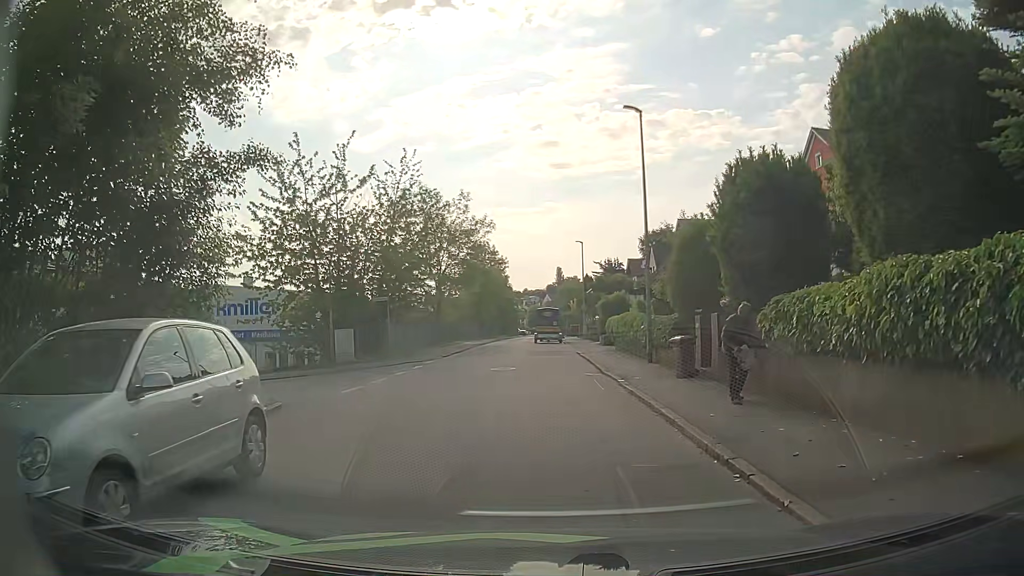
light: Day
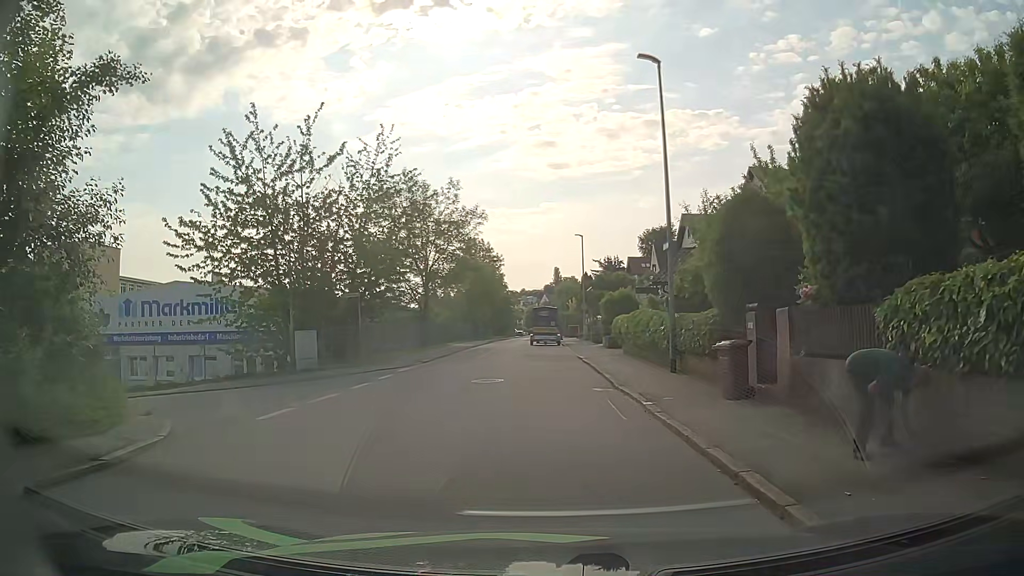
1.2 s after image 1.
(0.0, +4.4) m; +1°
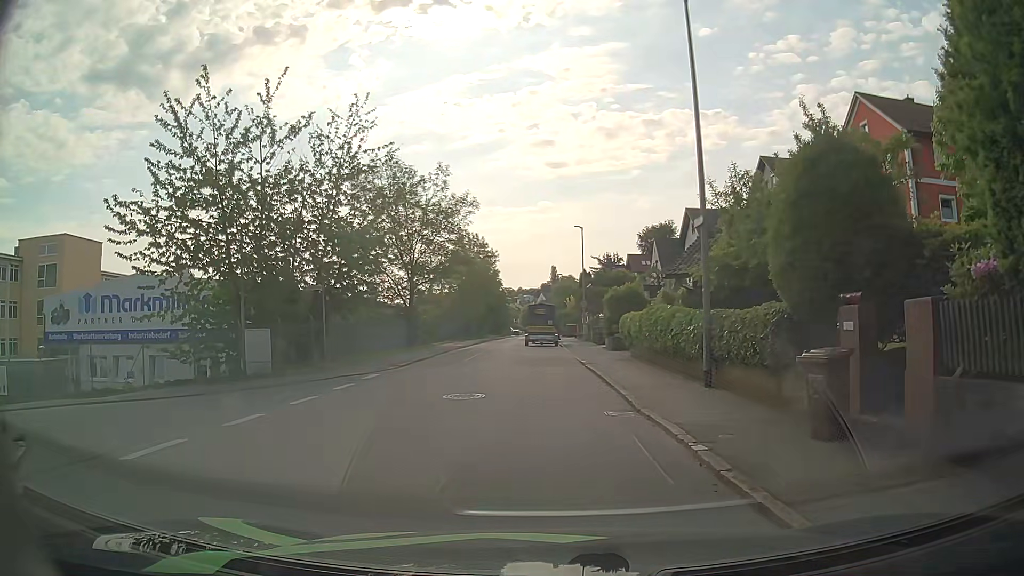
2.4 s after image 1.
(-0.1, +3.9) m; 0°
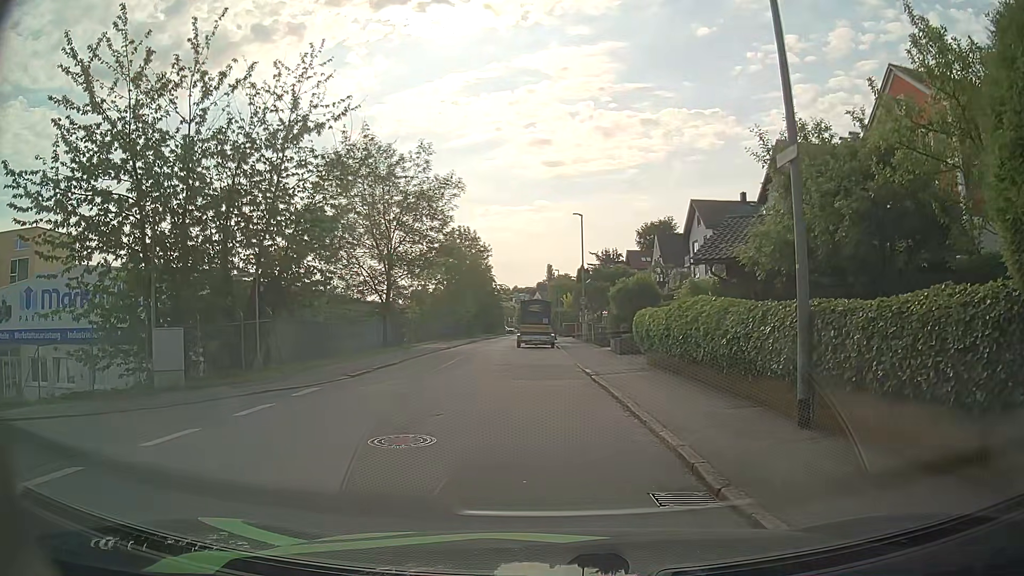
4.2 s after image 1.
(0.0, +5.1) m; +2°
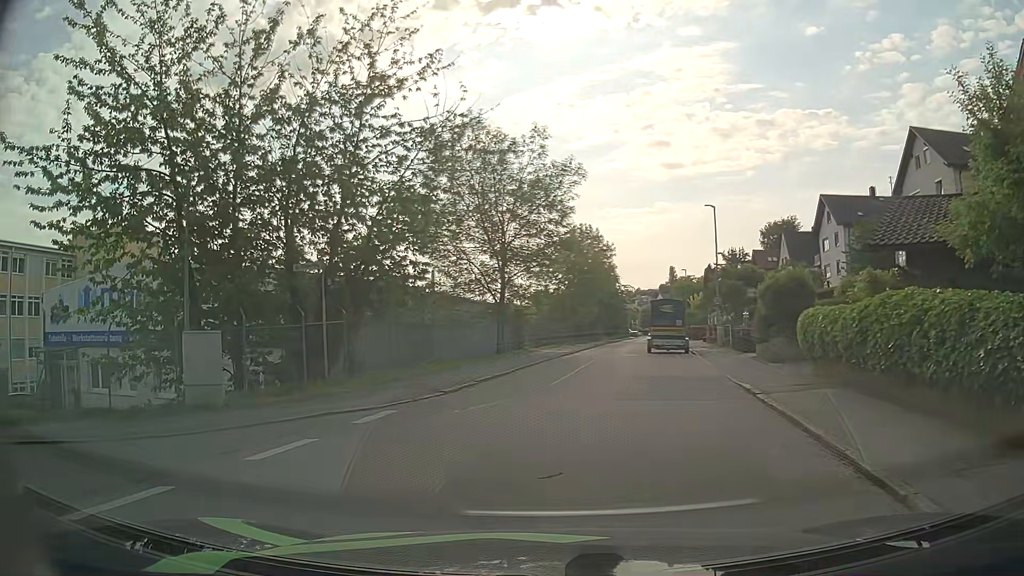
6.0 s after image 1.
(-0.3, +3.8) m; -10°
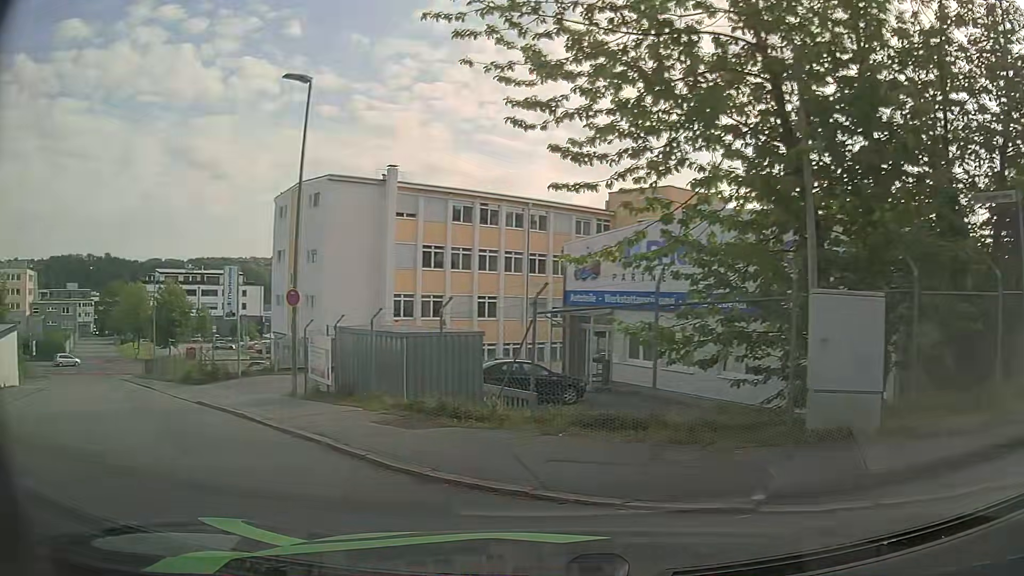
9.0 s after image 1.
(-2.5, +5.5) m; -47°
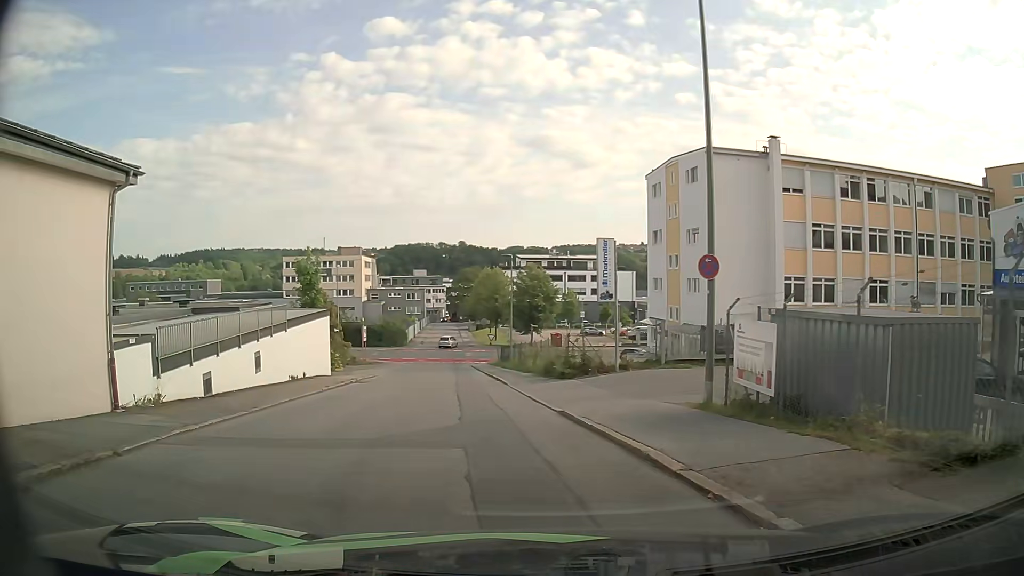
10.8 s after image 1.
(-1.7, +4.8) m; -33°
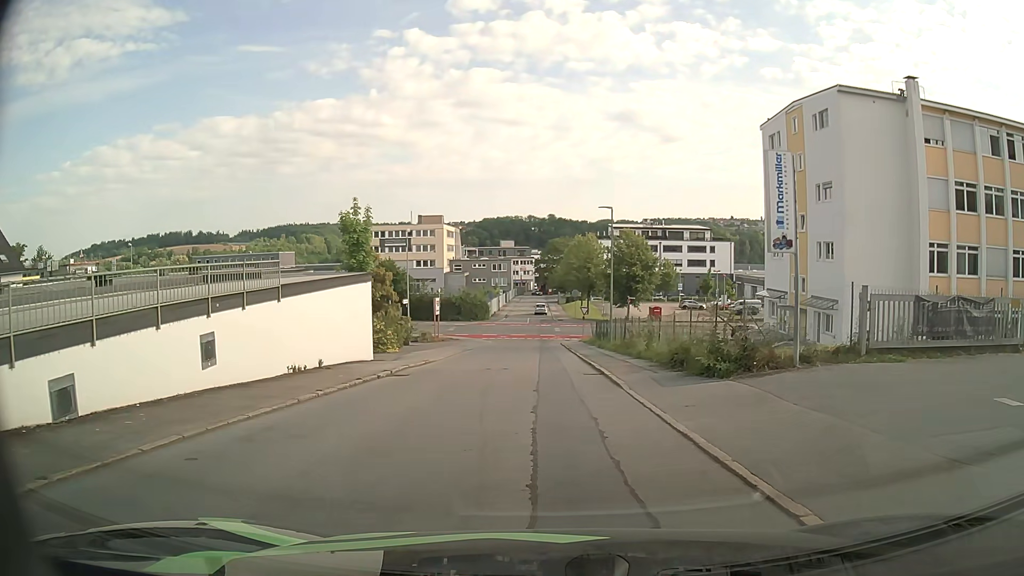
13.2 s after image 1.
(-0.8, +9.4) m; -6°
